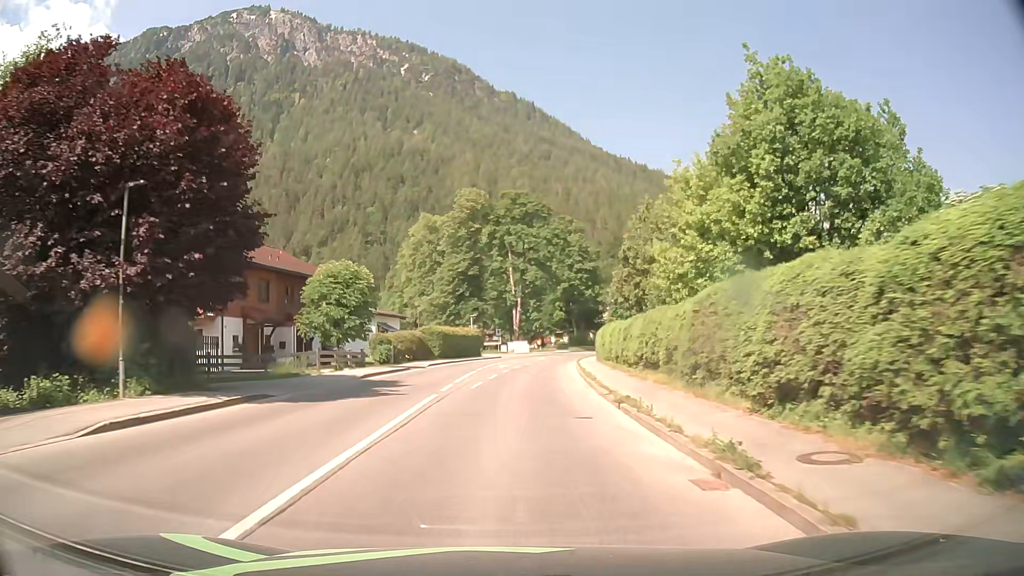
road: tertiary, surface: asphalt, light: Day
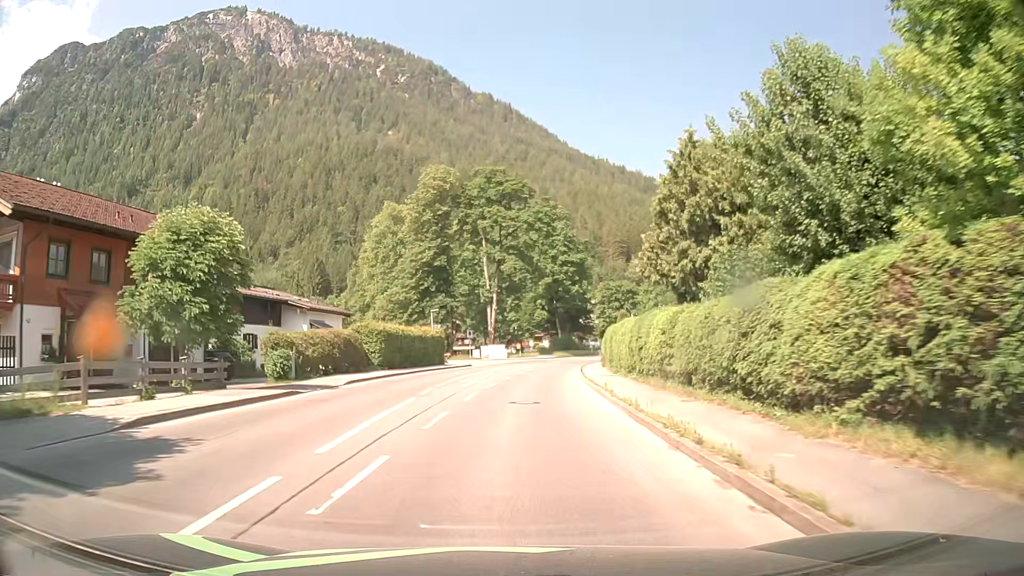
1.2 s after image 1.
(+0.3, +15.5) m; +2°
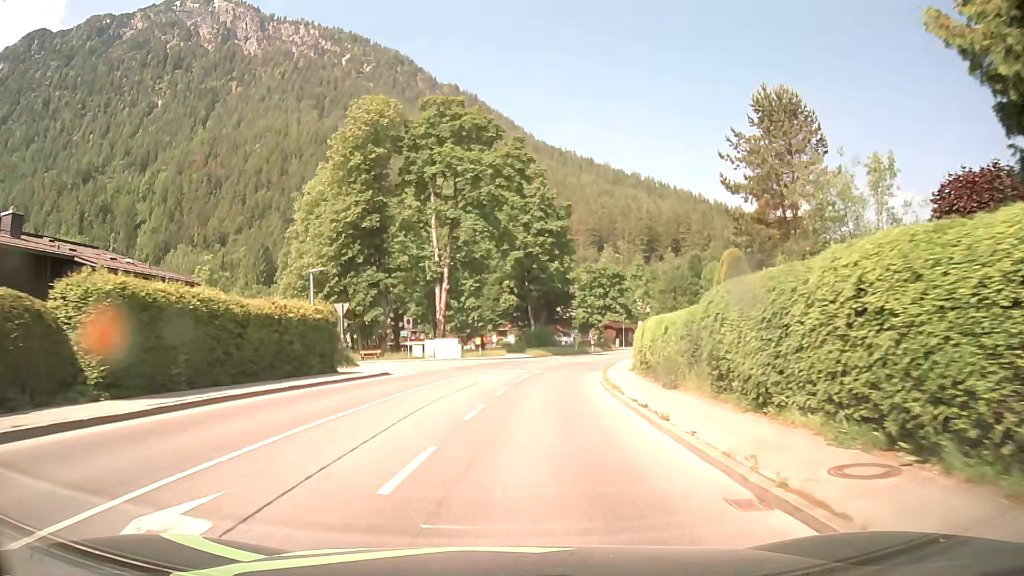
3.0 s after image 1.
(+0.6, +23.3) m; +3°
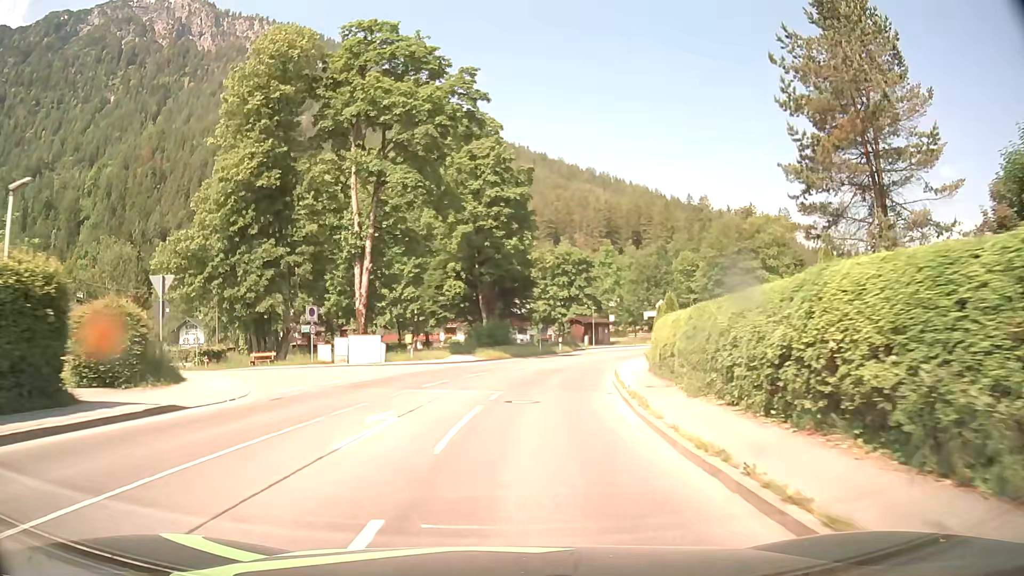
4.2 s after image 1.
(+0.6, +15.6) m; +4°
(0, +10) (+1, +20) (+2, +30) (+4, +40) (+8, +49) (+11, +58) (+16, +67) (+21, +76) (+27, +84) (+34, +91) m
